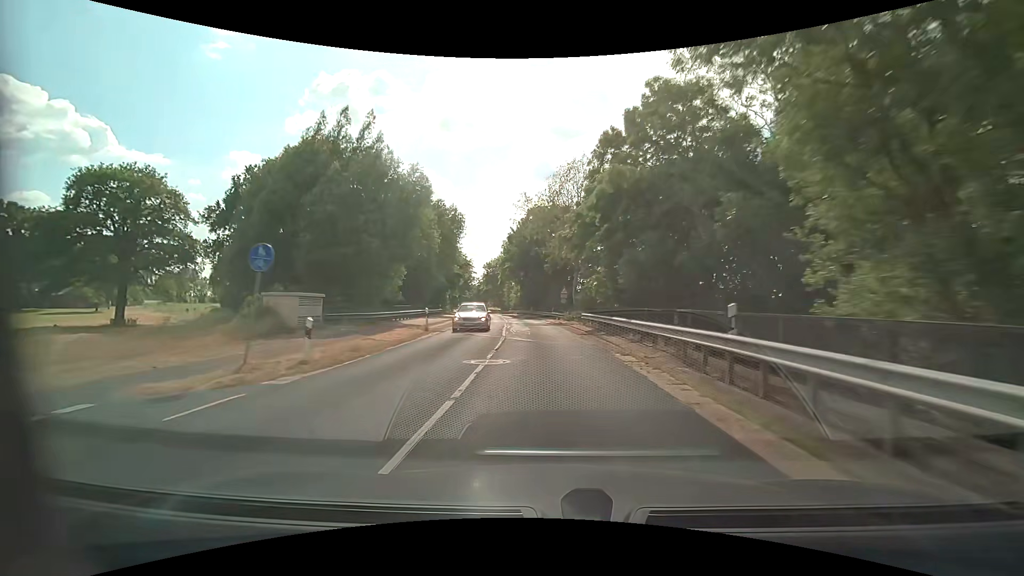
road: secondary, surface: asphalt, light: Day
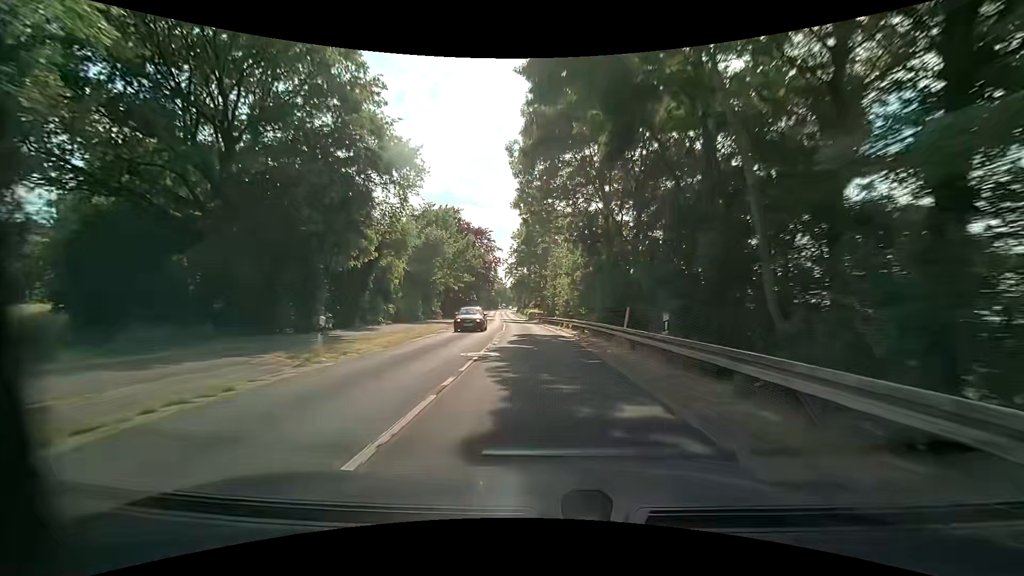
(-3.2, +59.1) m; -6°
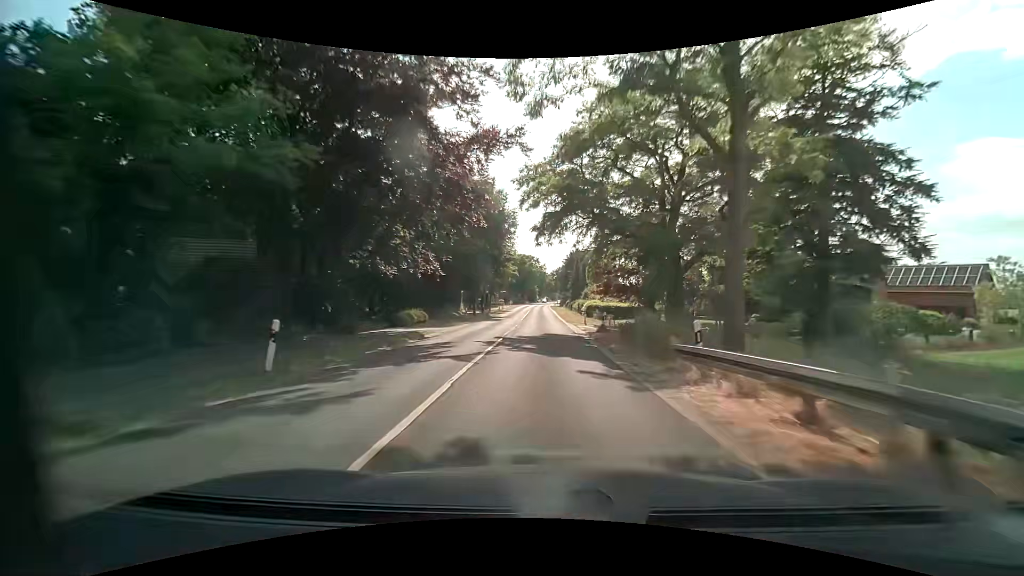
(-3.3, +59.3) m; -5°
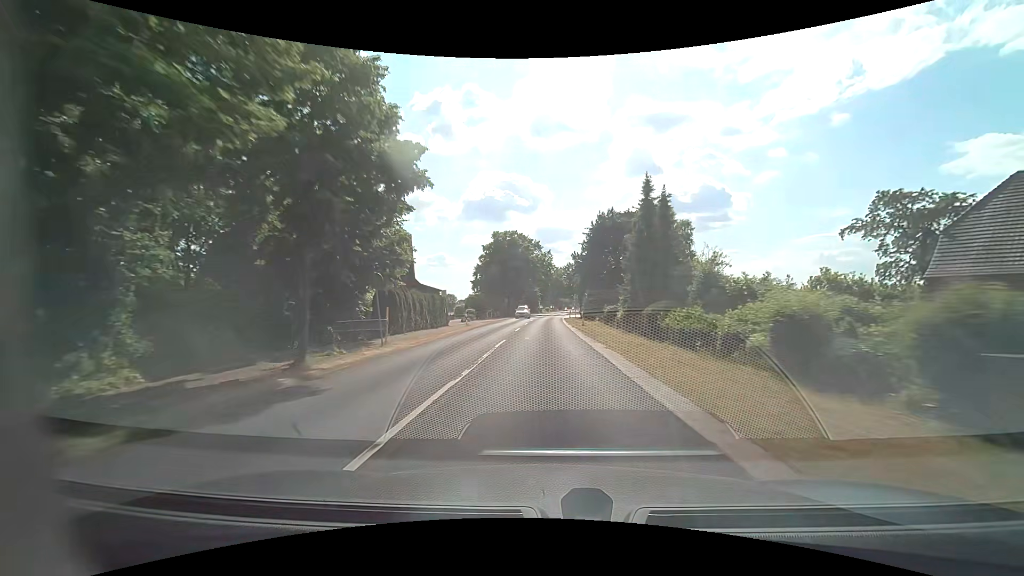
(-0.3, +59.2) m; -1°
(0, +10) (0, +20) (0, +30) (0, +40) (0, +50) (+1, +60) (+1, +70) (+2, +80) (+2, +90) (+3, +100) m
